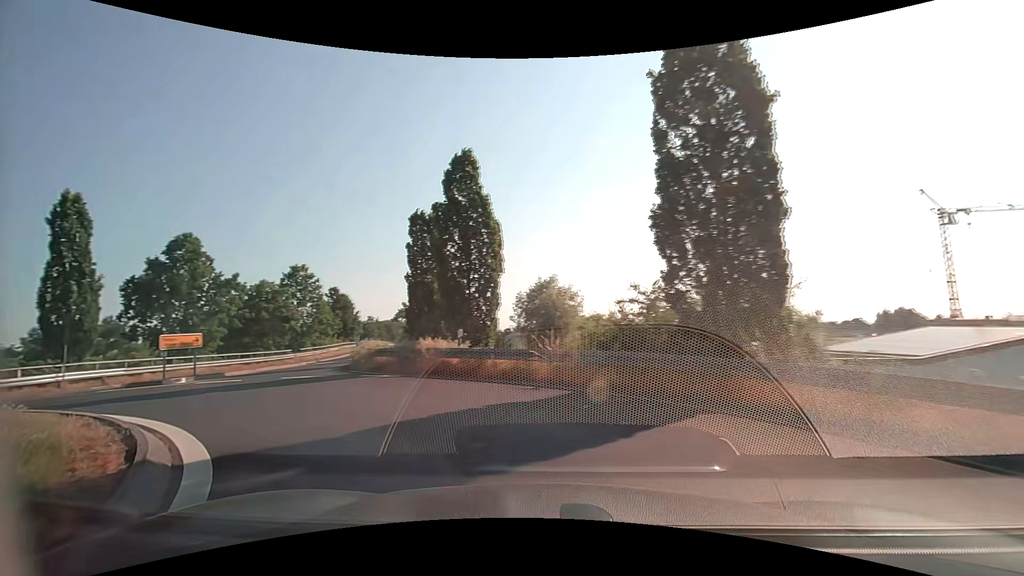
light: Day
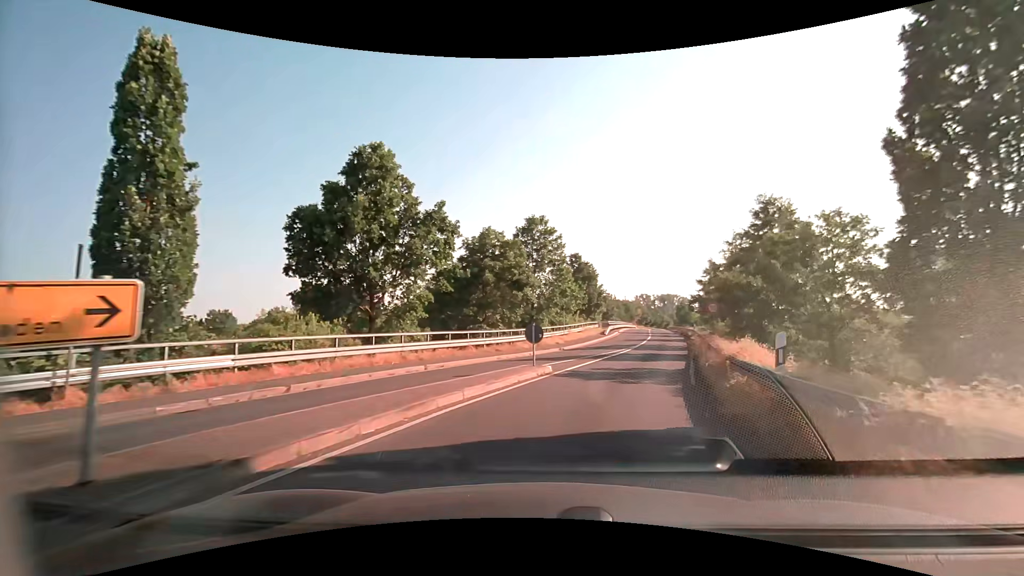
(-8.6, +16.8) m; -29°
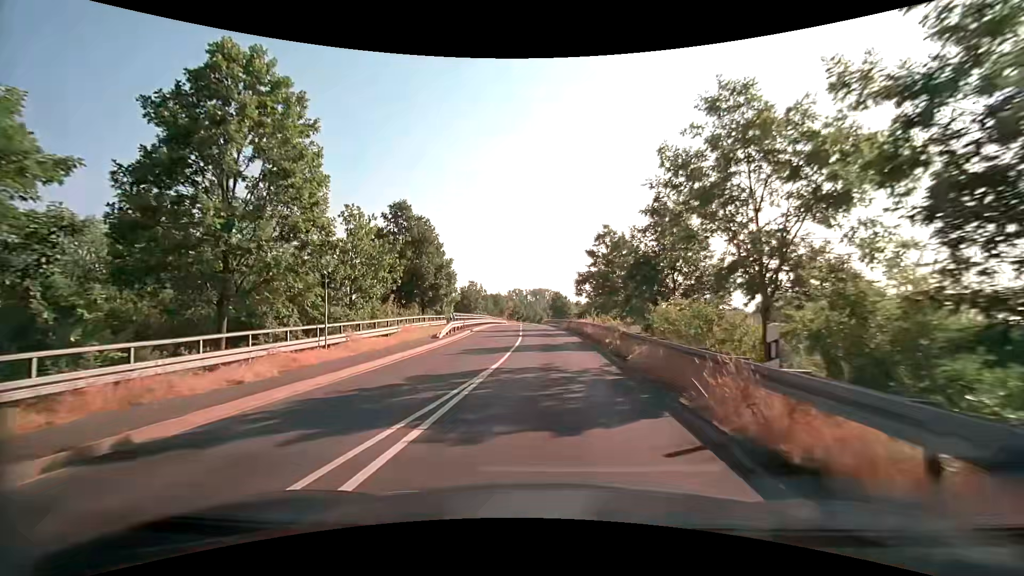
(+5.2, +25.0) m; +16°
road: tertiary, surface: asphalt
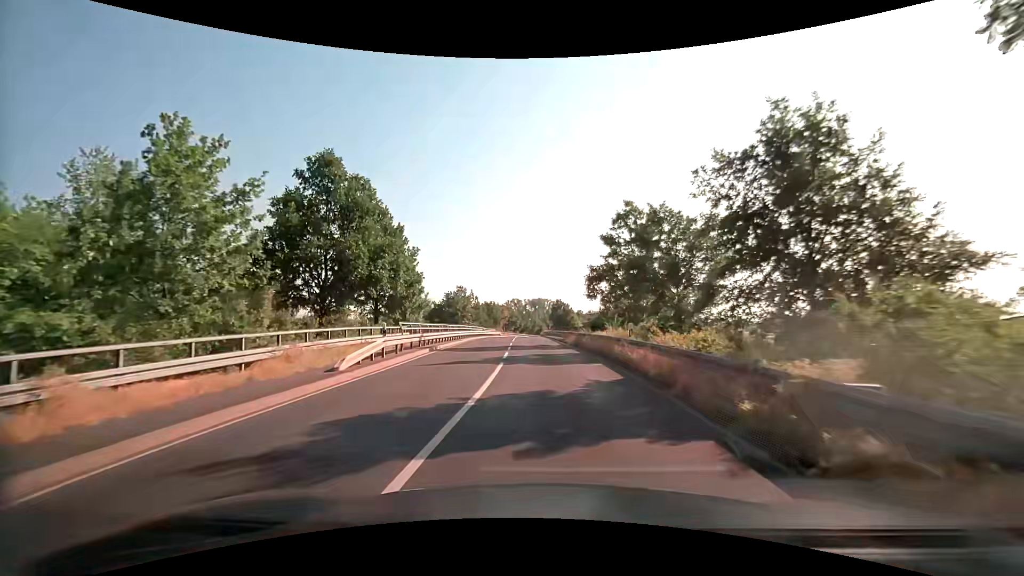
(-0.1, +13.1) m; 0°
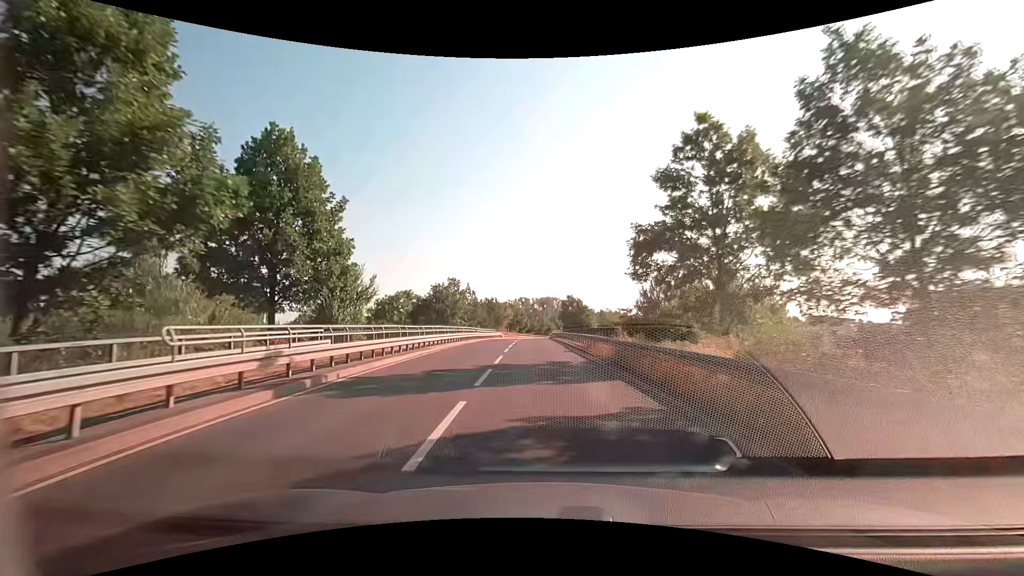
(-0.1, +14.3) m; -1°
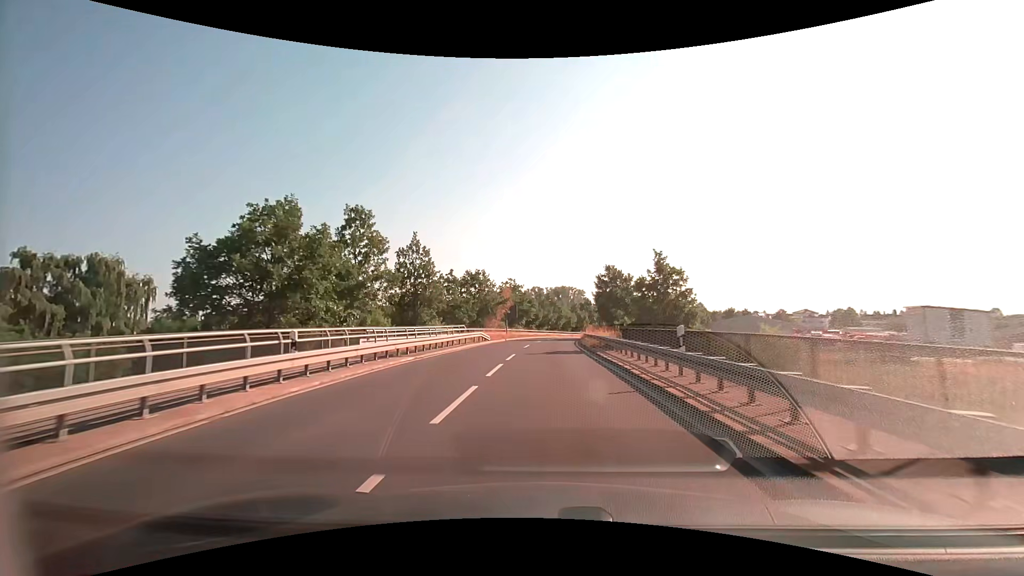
(-0.5, +40.9) m; -1°
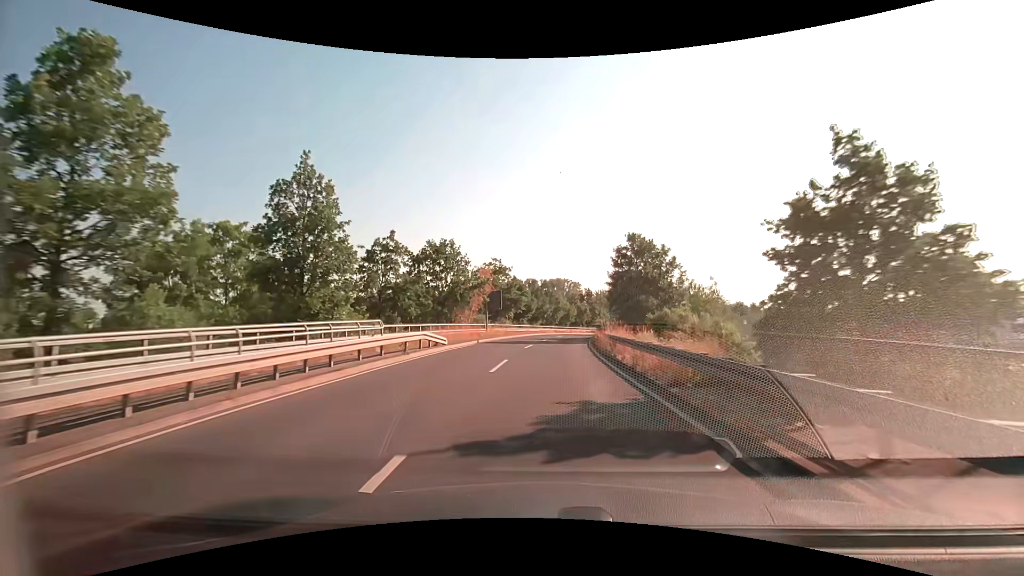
(0.0, +17.7) m; 0°
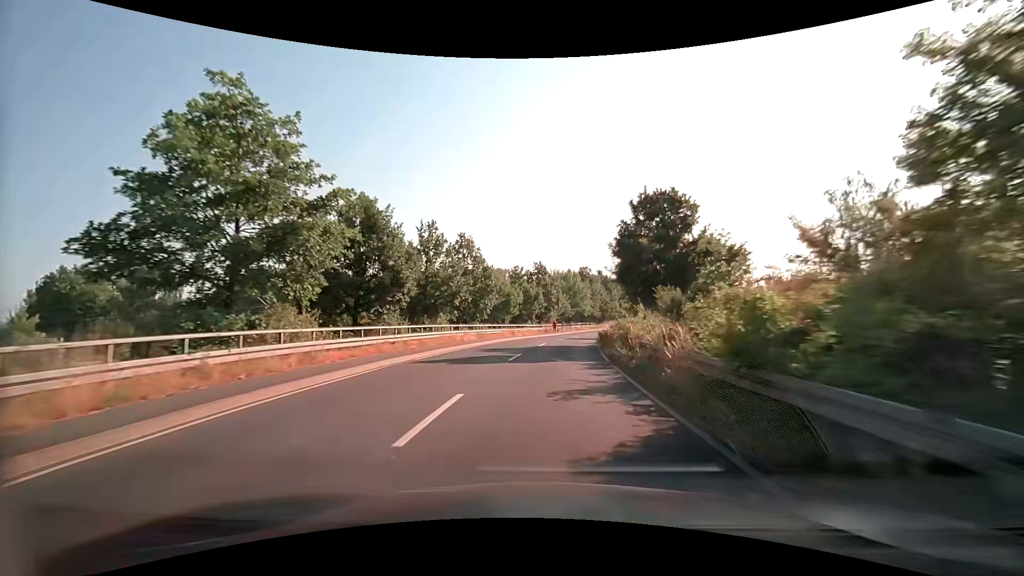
(+2.3, +44.2) m; +7°
(0, +10) (+1, +20) (+1, +30) (+3, +40) (+4, +50) (+6, +60) (+8, +69) (+10, +79) (+13, +89) (+16, +98) m
